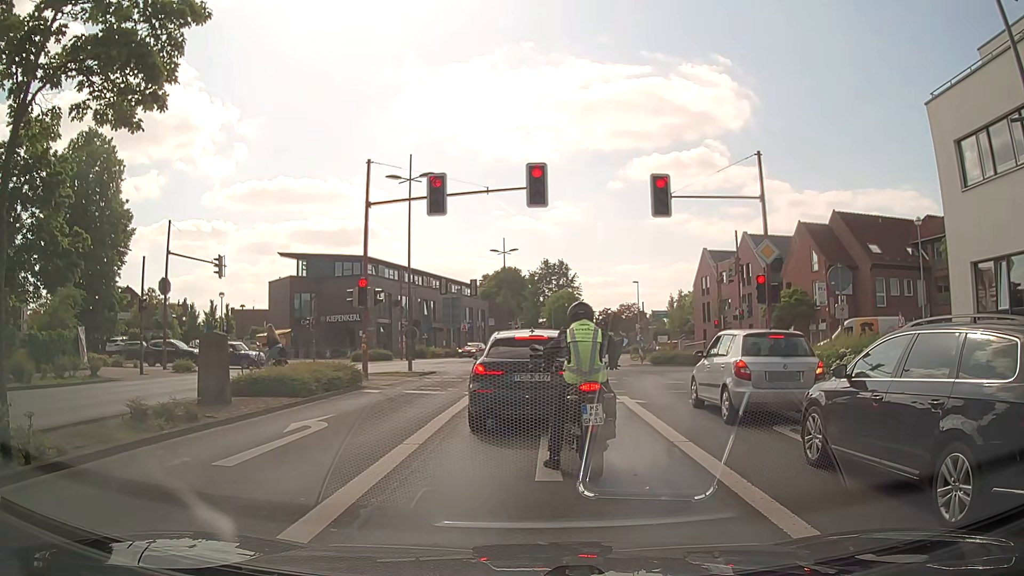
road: secondary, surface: asphalt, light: Day
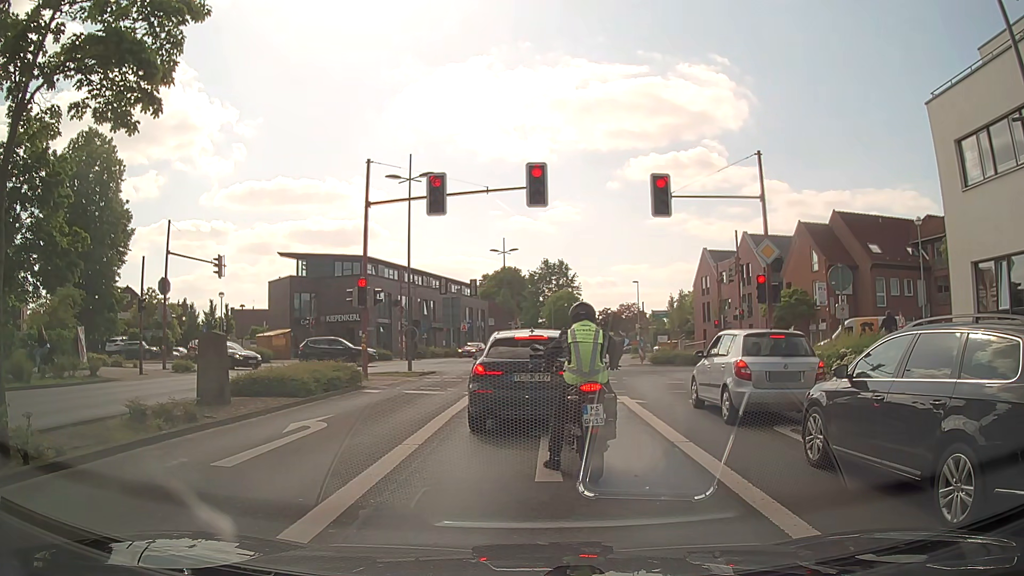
(0.0, +0.1) m; 0°
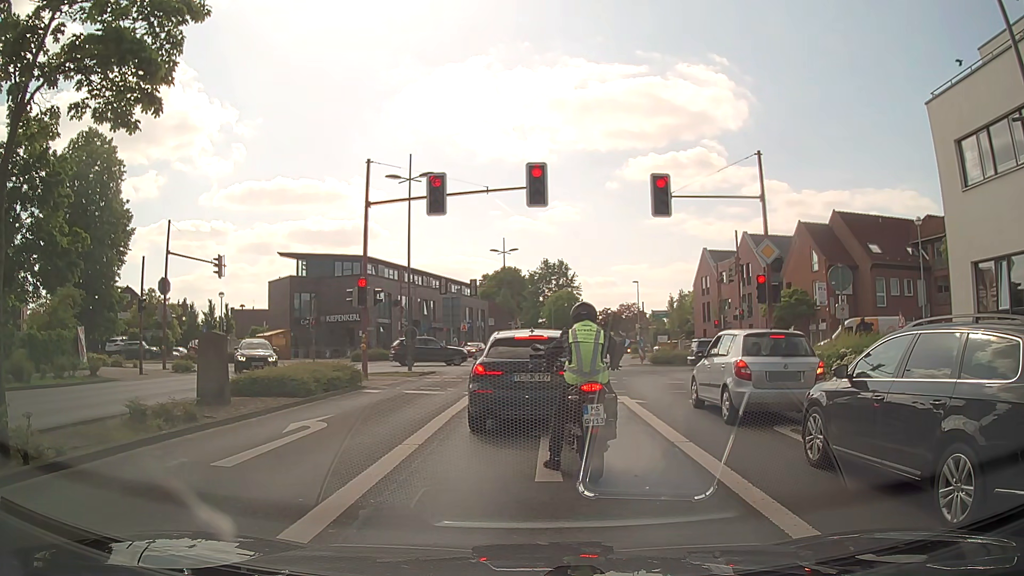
(0.0, 0.0) m; 0°
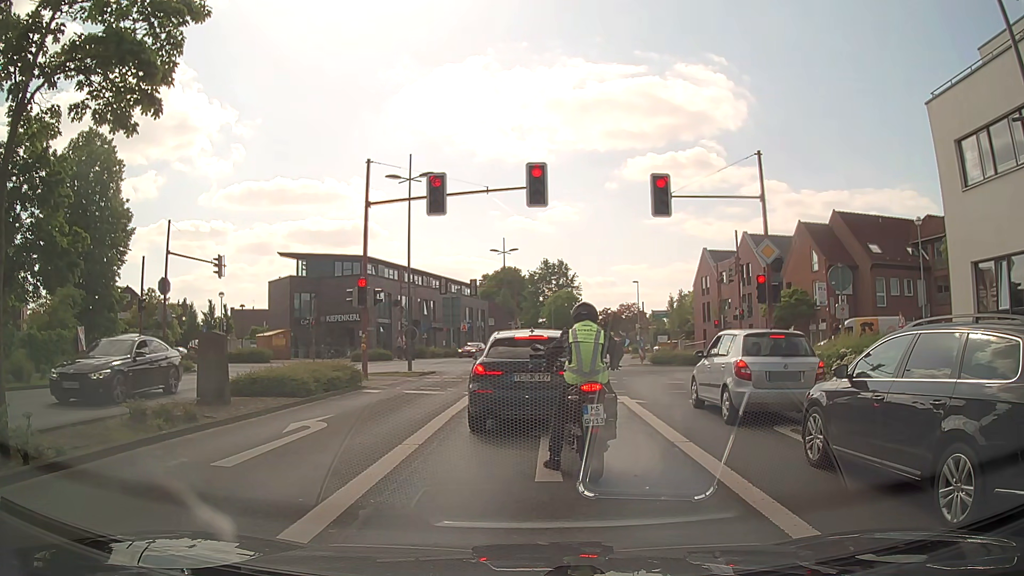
(0.0, 0.0) m; 0°
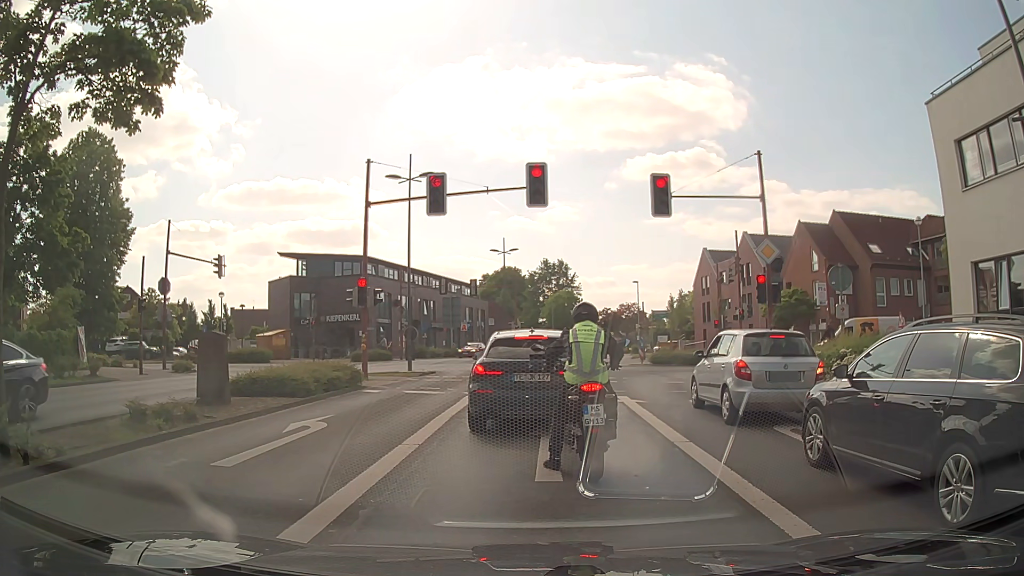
(0.0, 0.0) m; 0°
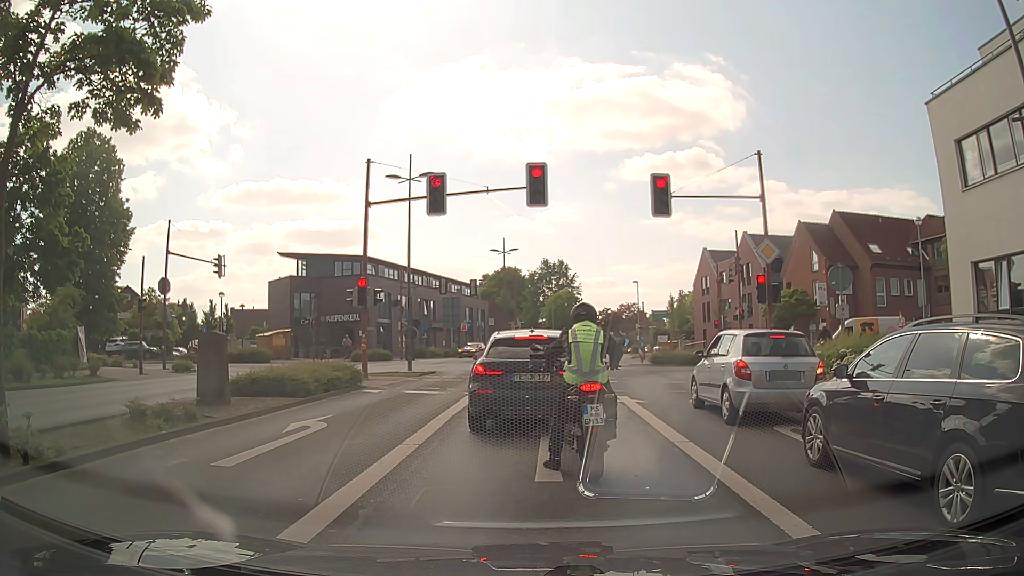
(0.0, 0.0) m; 0°
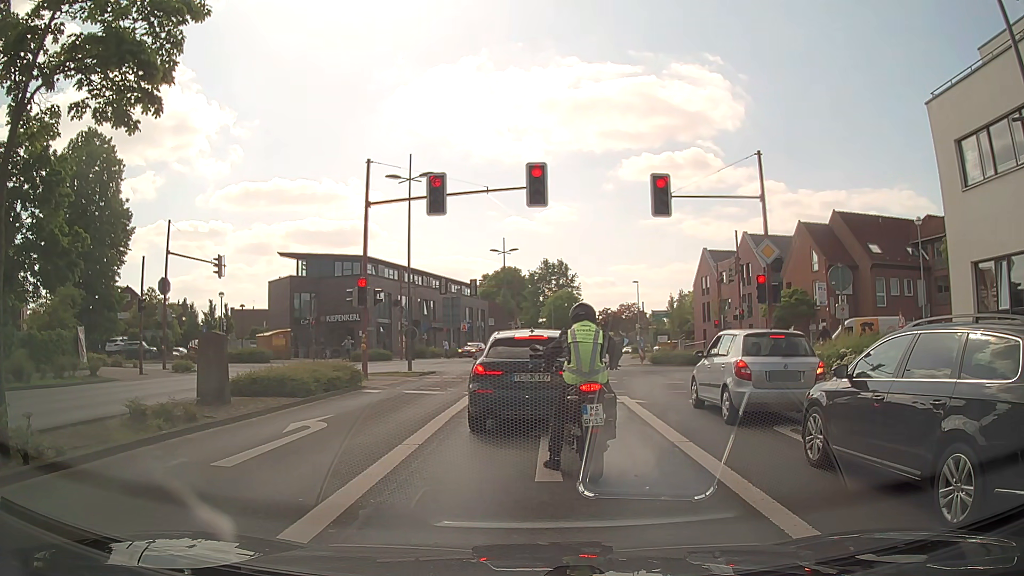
(0.0, 0.0) m; 0°
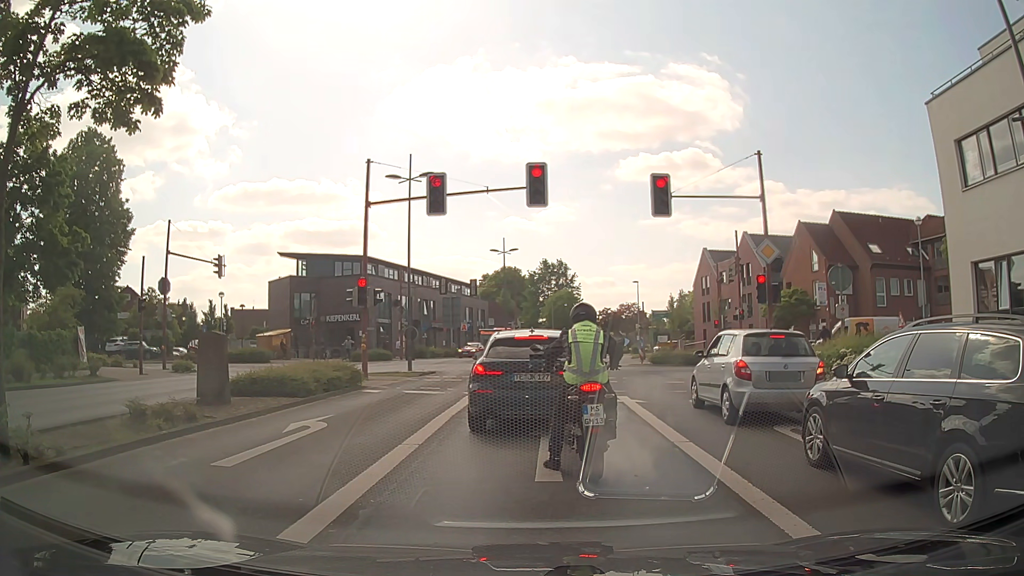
(0.0, 0.0) m; 0°
(0, +10) (+1, +20) (+1, +30) (+2, +40) (+3, +50) (+4, +60) (+6, +70) (+8, +80) (+9, +89) (+11, +99) m
